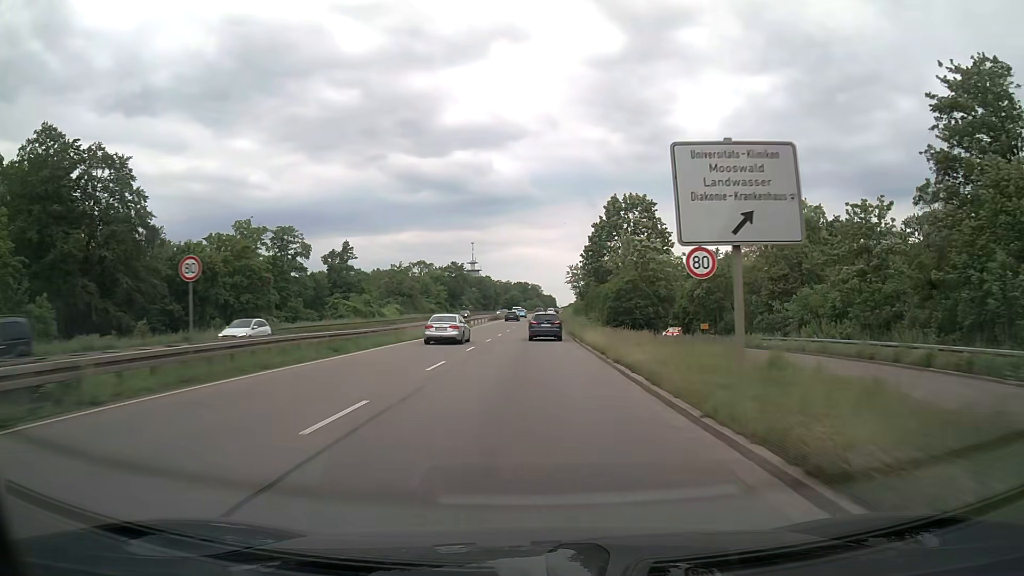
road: trunk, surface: asphalt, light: Day
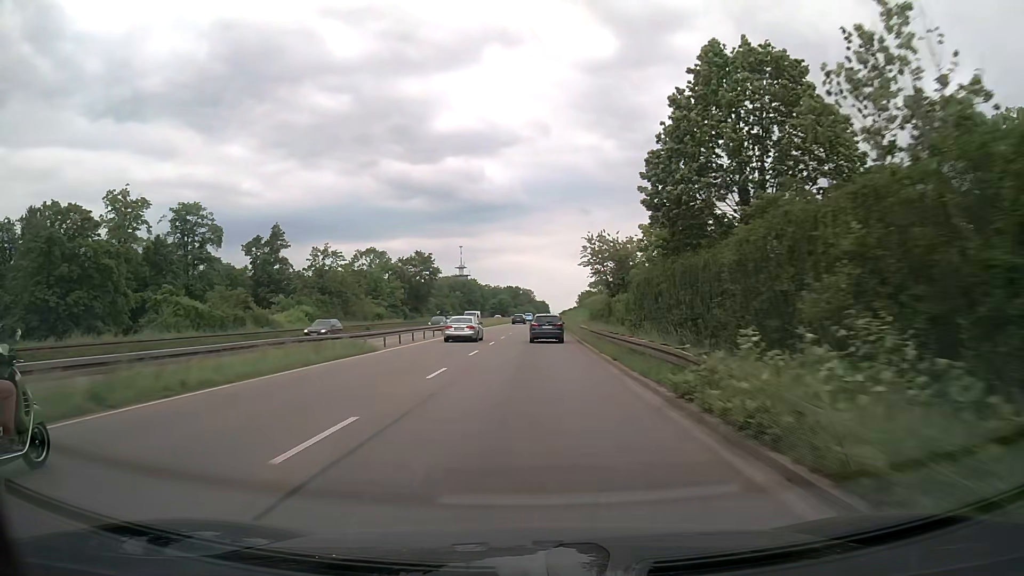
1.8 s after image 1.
(+0.2, +37.6) m; 0°
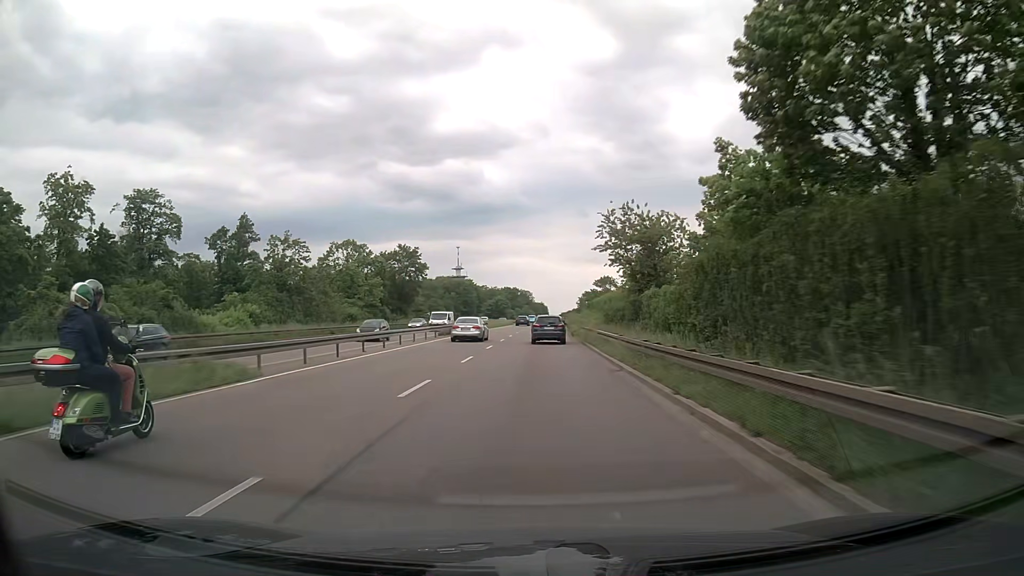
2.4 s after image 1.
(+0.1, +12.5) m; +1°
